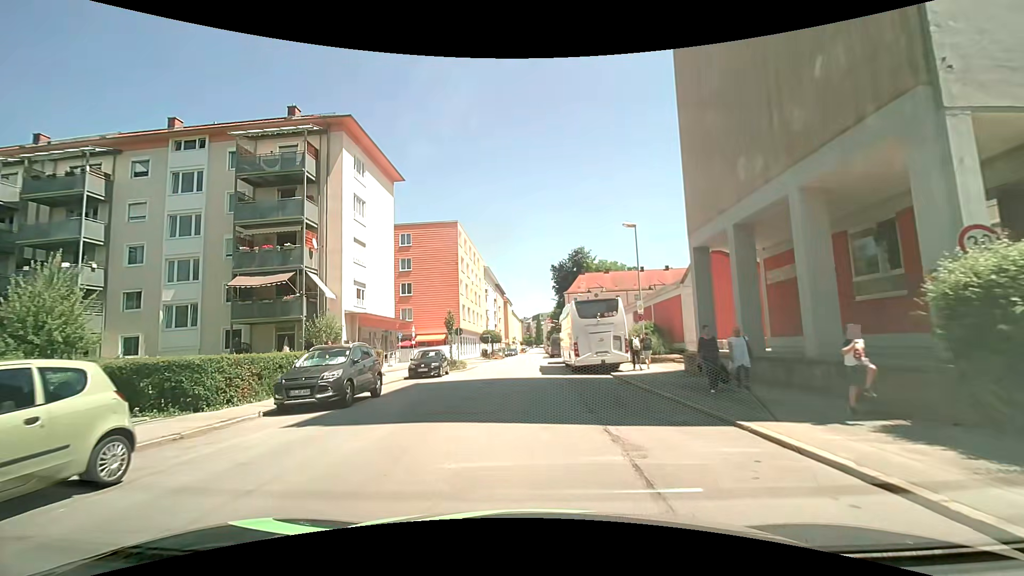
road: tertiary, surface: asphalt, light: Day
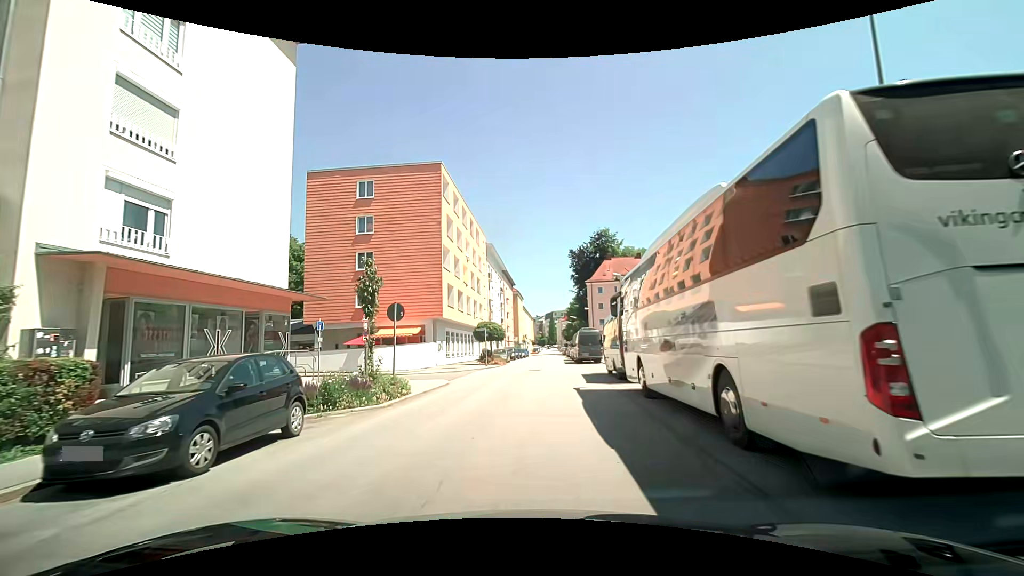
(-0.3, +19.6) m; -1°
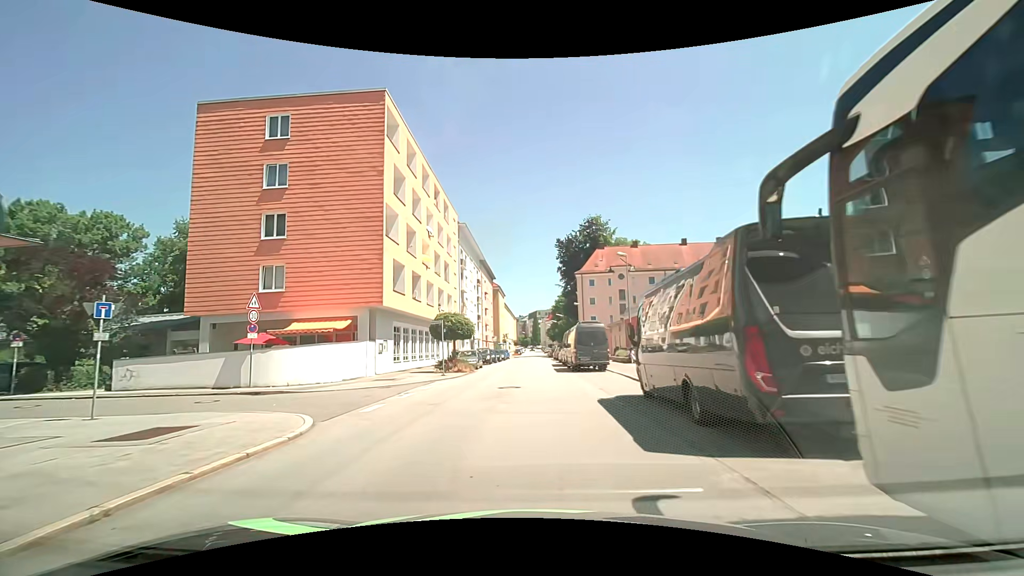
(+0.3, +11.8) m; +2°
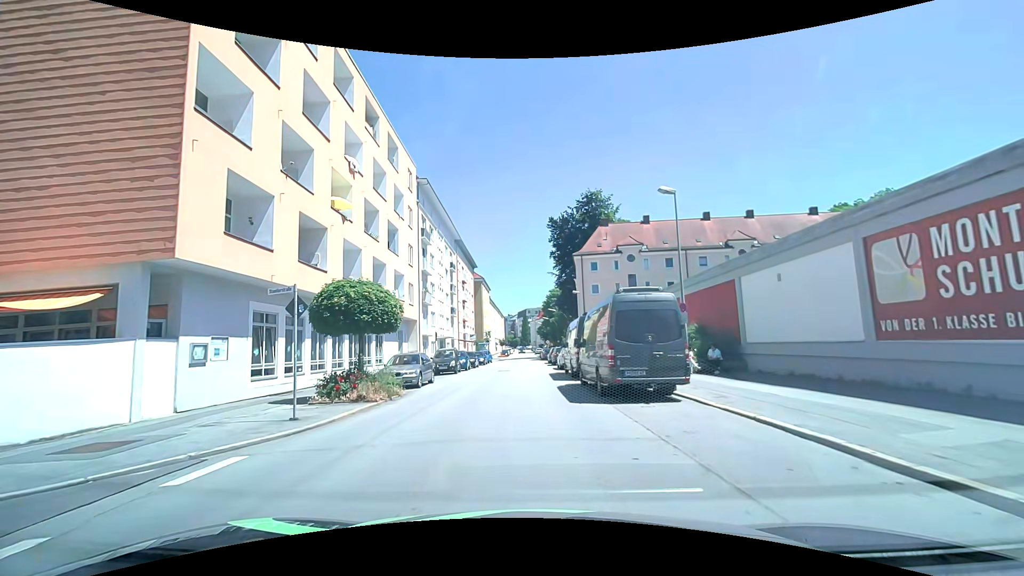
(+0.2, +15.6) m; +2°
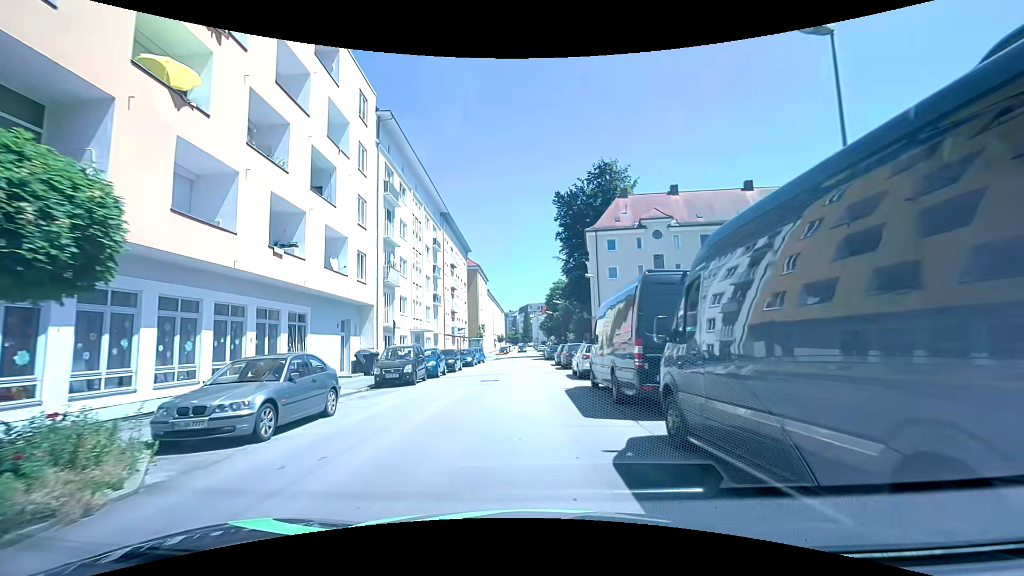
(-0.2, +11.7) m; -1°
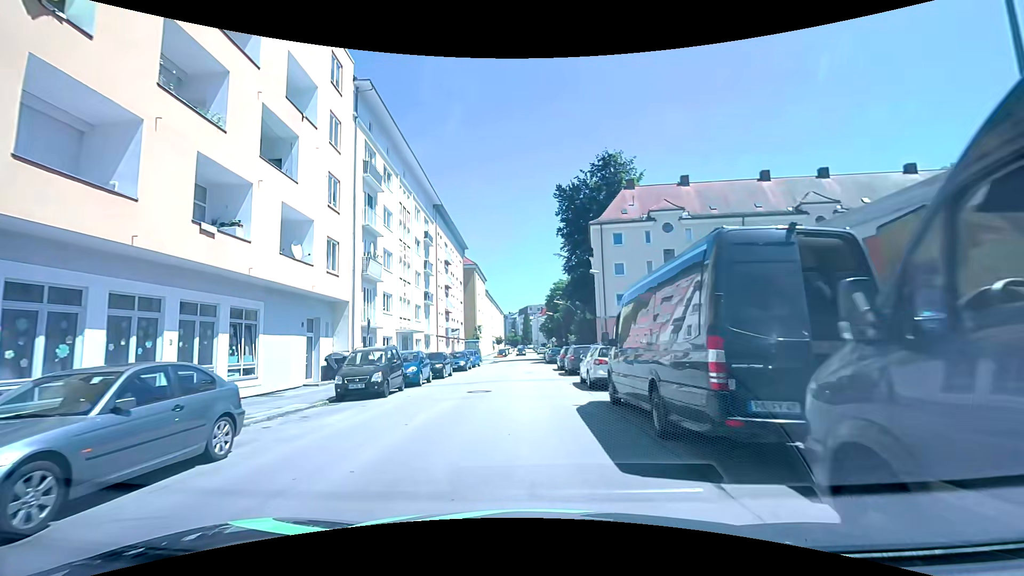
(0.0, +3.9) m; 0°
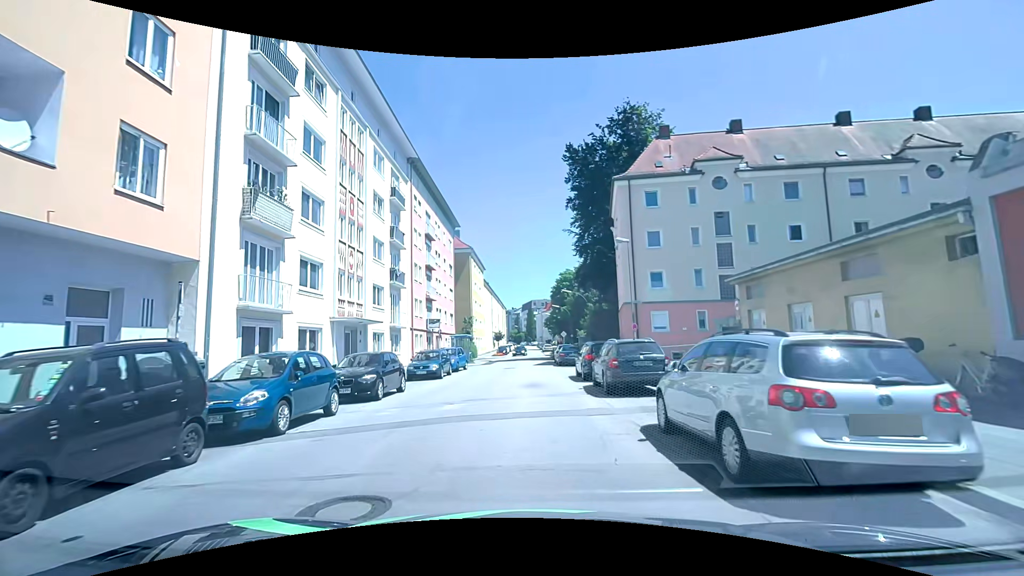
(0.0, +11.6) m; 0°
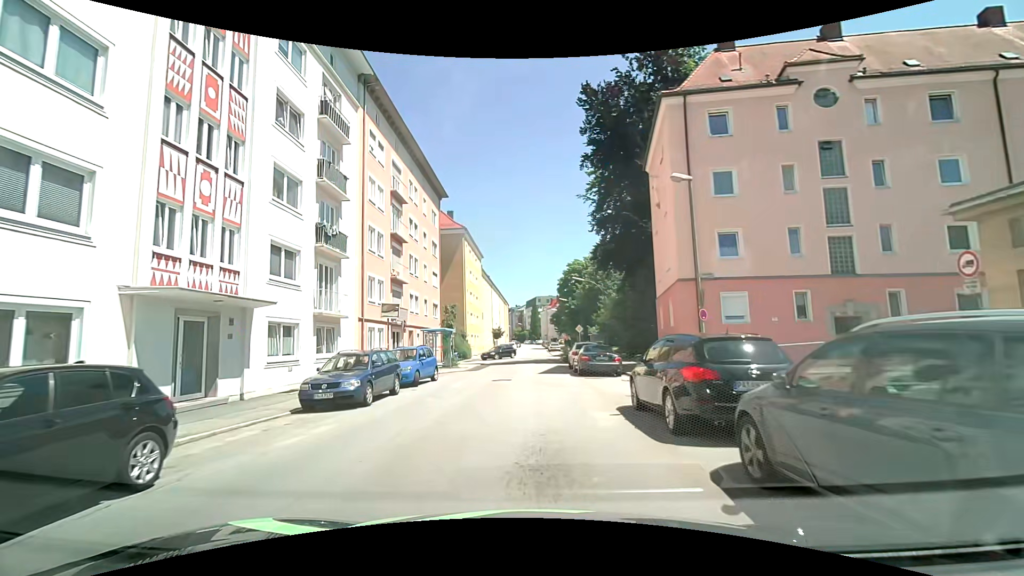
(-0.1, +11.6) m; -1°
(0, +10) (0, +20) (0, +30) (+1, +40) (+1, +50) (+1, +60) (+1, +70) (+1, +80) (+1, +90) (+1, +100) m
